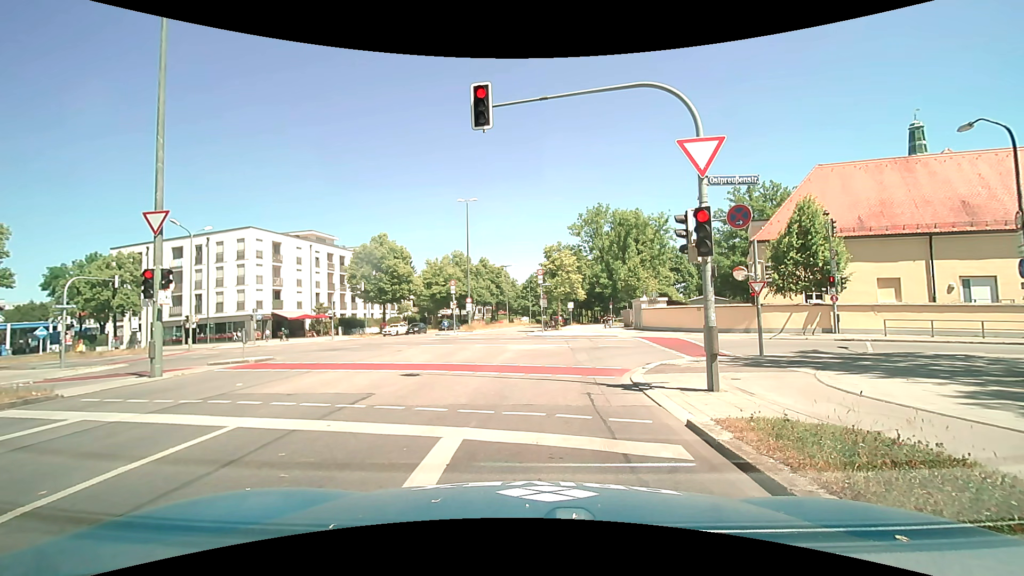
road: secondary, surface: asphalt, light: Day
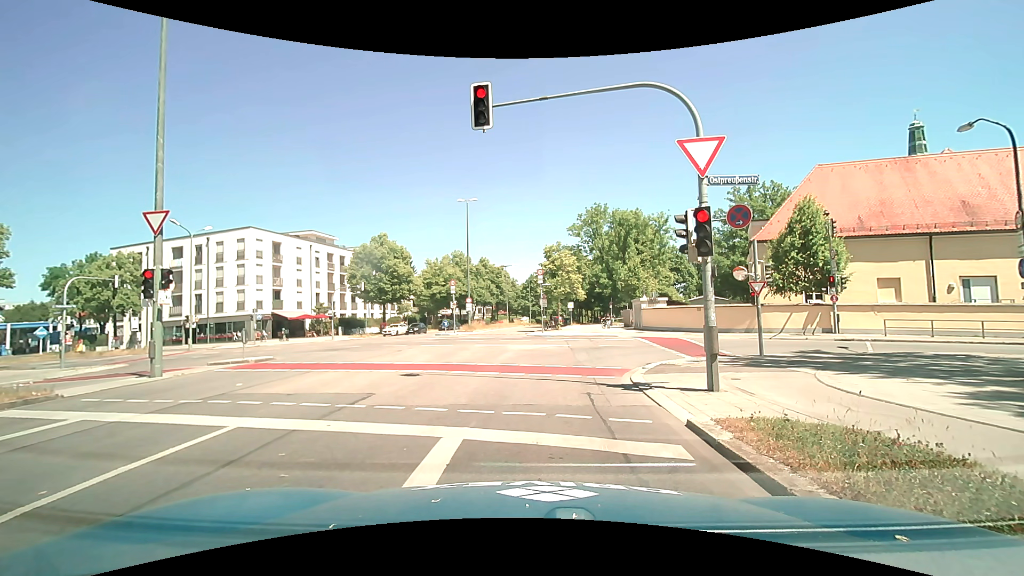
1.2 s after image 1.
(0.0, 0.0) m; 0°
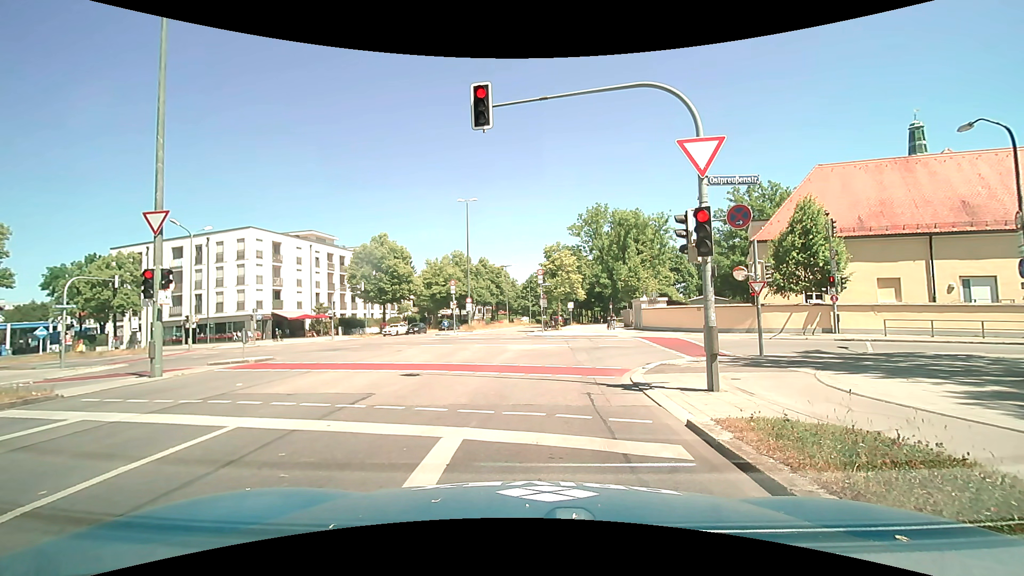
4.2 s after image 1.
(0.0, 0.0) m; 0°
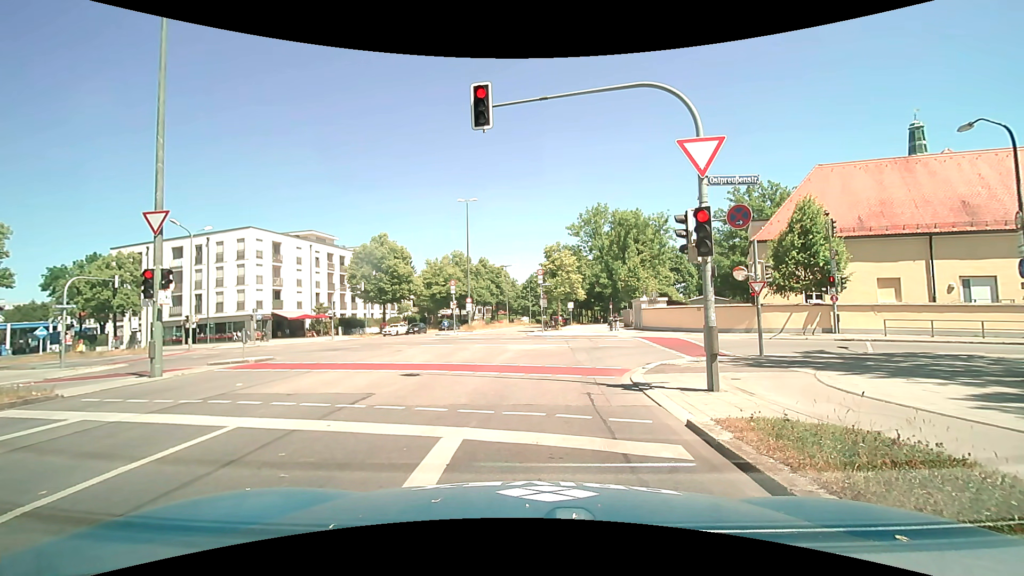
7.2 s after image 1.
(0.0, 0.0) m; 0°
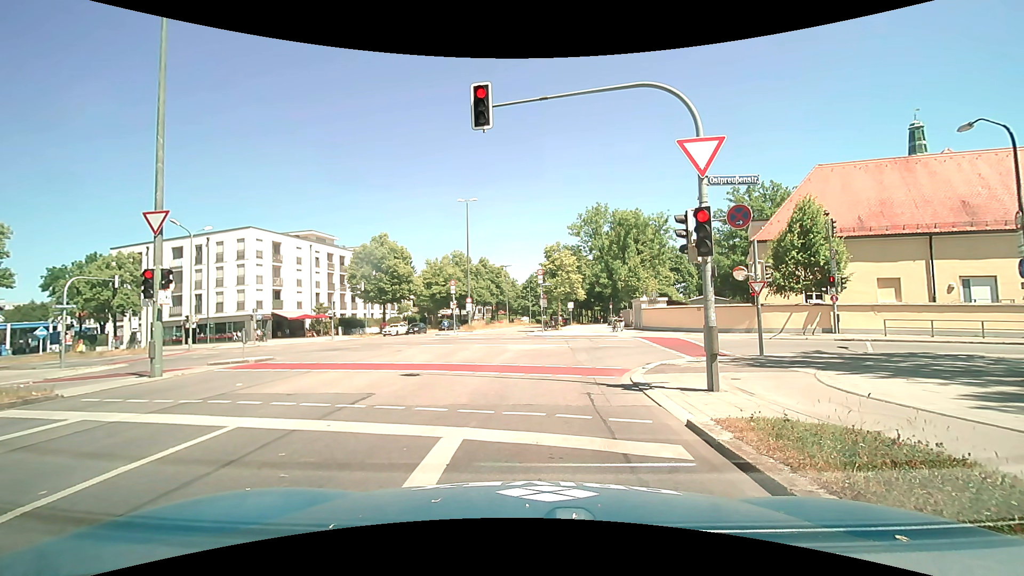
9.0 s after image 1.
(0.0, 0.0) m; 0°
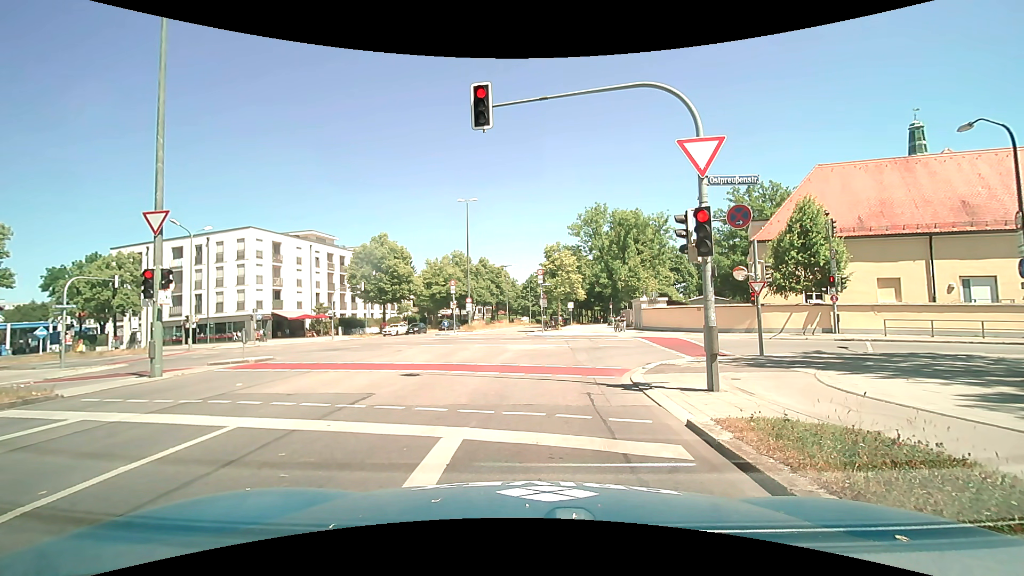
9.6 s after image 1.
(0.0, 0.0) m; 0°
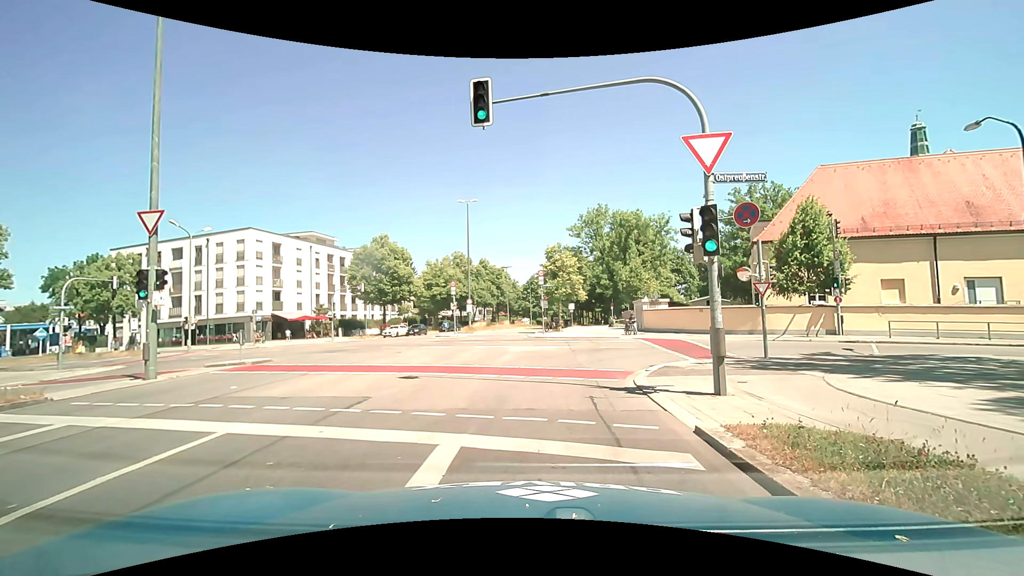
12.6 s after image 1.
(0.0, +0.3) m; 0°
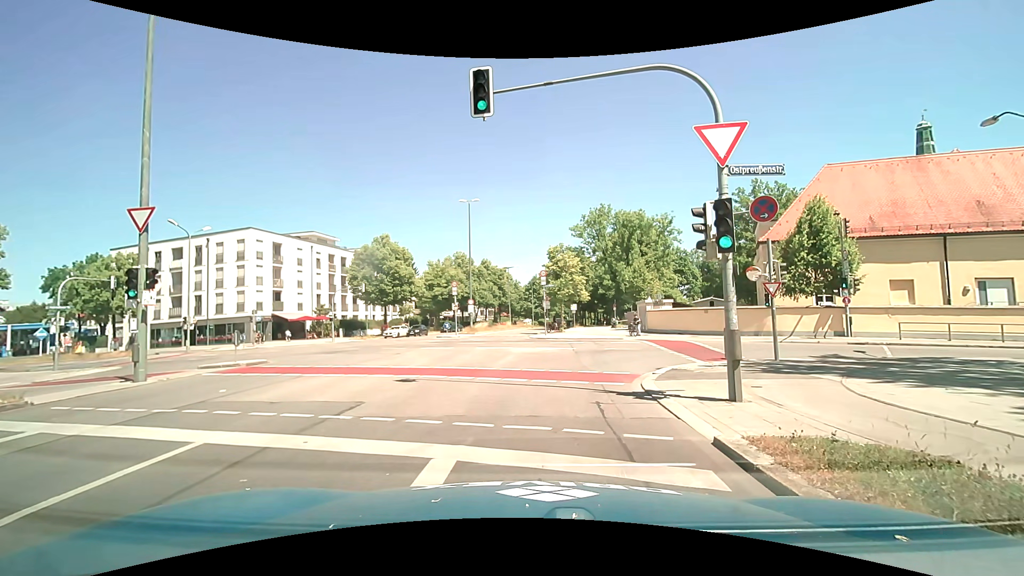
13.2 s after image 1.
(0.0, +0.5) m; 0°
